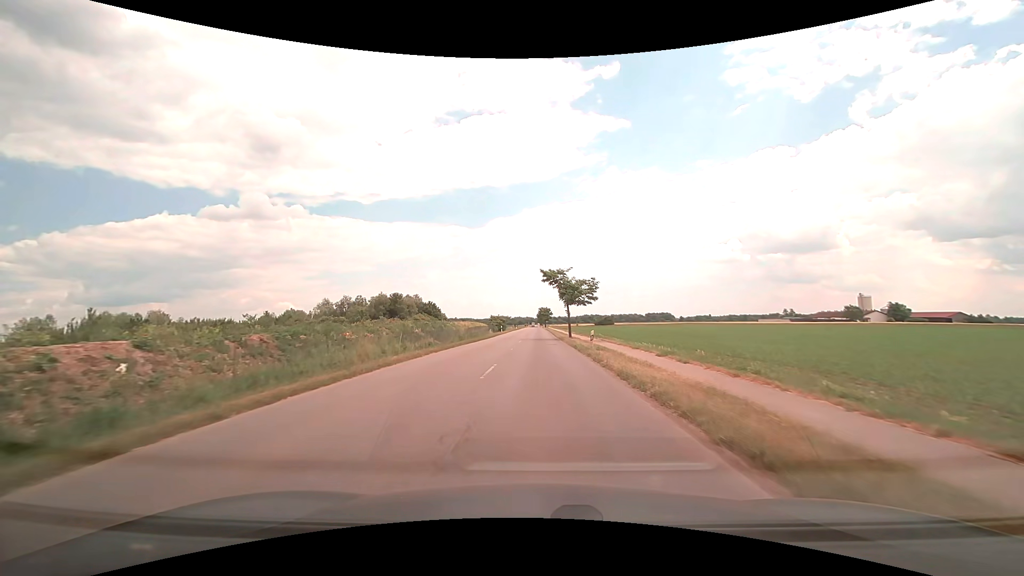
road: tertiary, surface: asphalt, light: Day
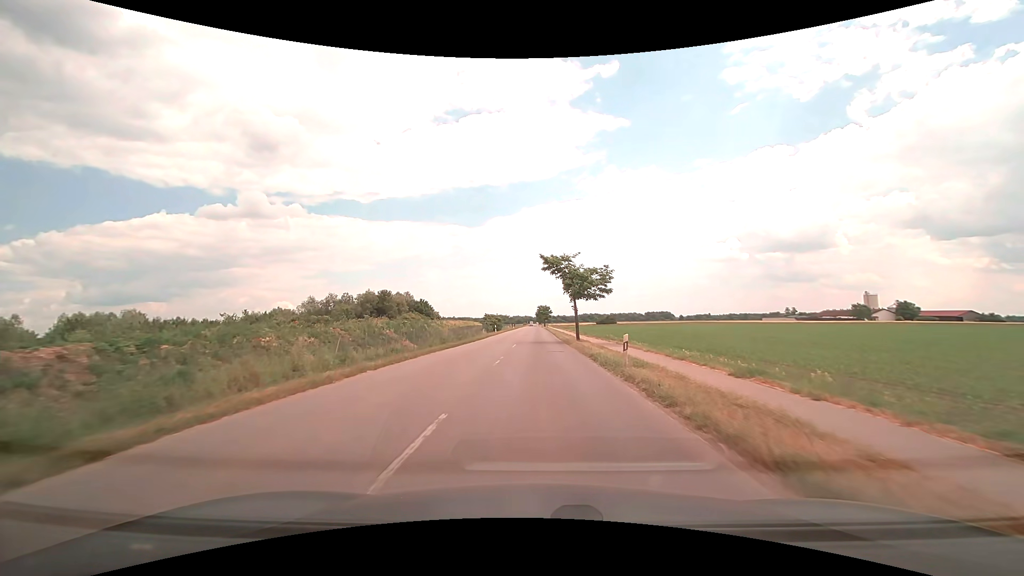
(0.0, +8.8) m; 0°
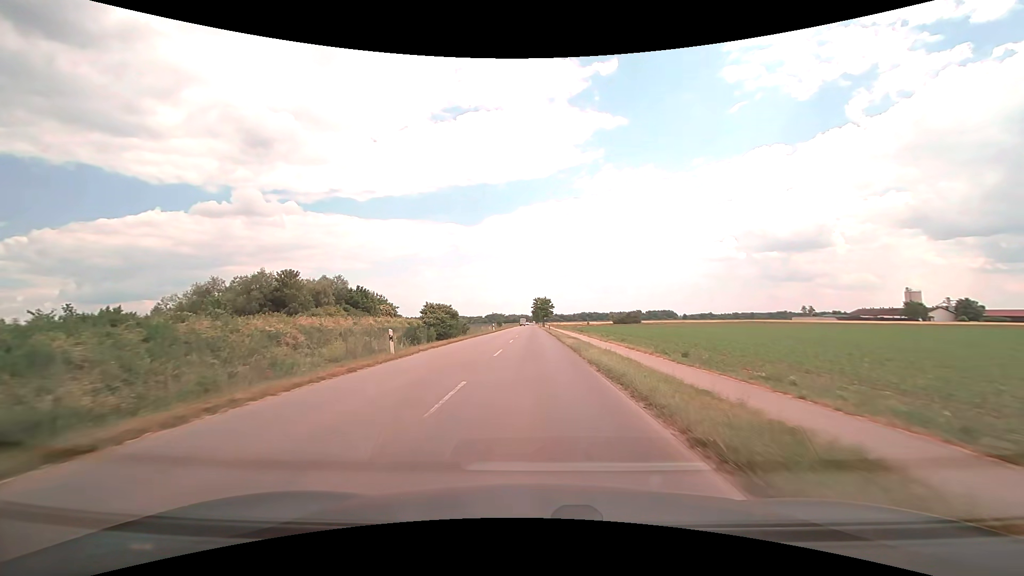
(+0.2, +45.2) m; 0°
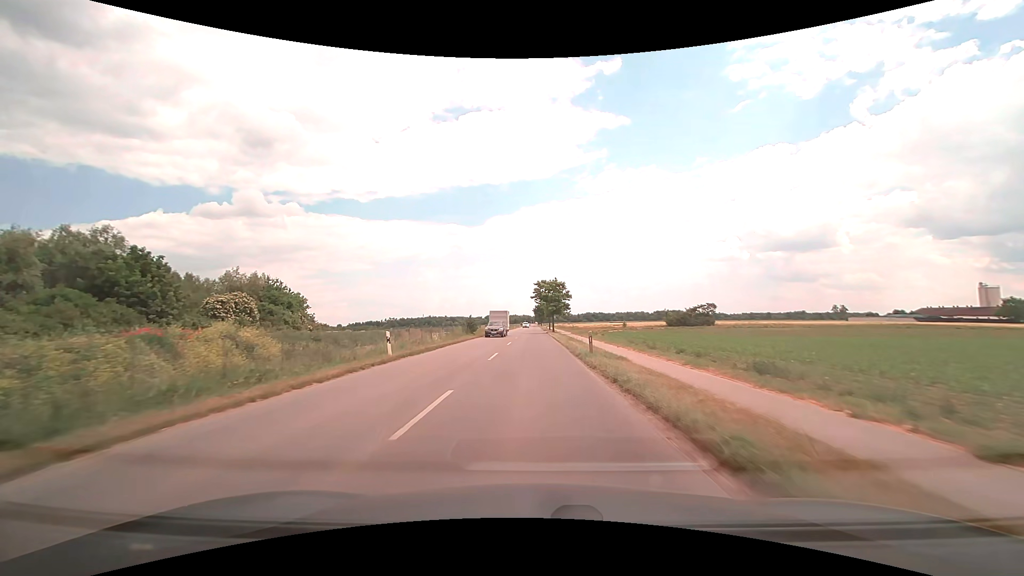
(-0.2, +50.6) m; 0°
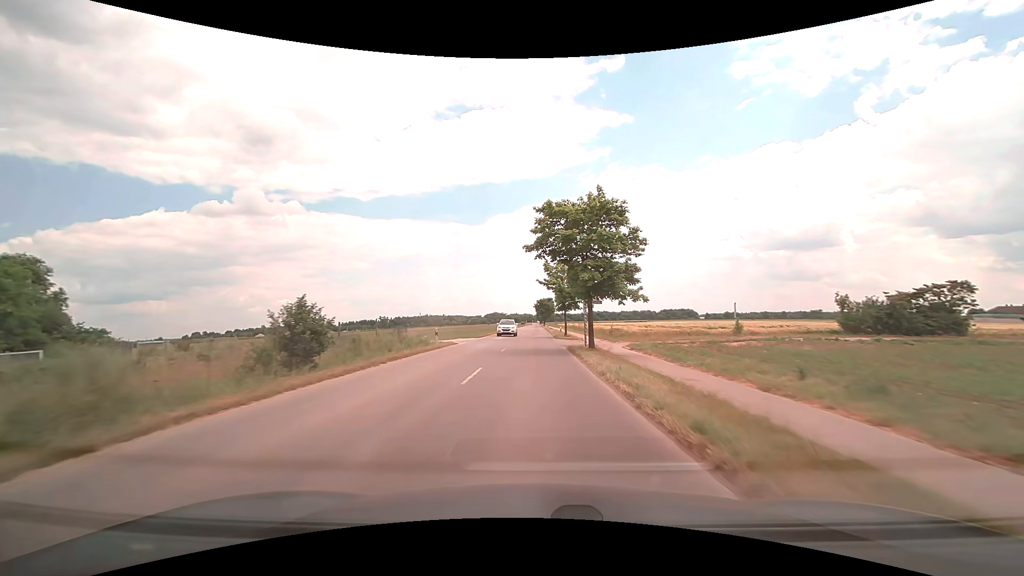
(-0.1, +43.8) m; 0°
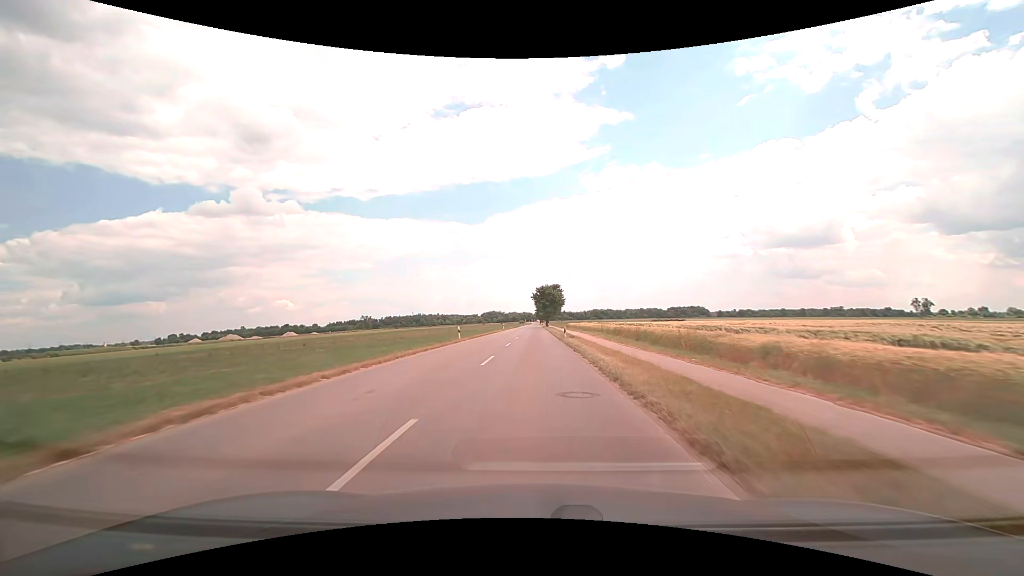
(+0.1, +57.1) m; 0°
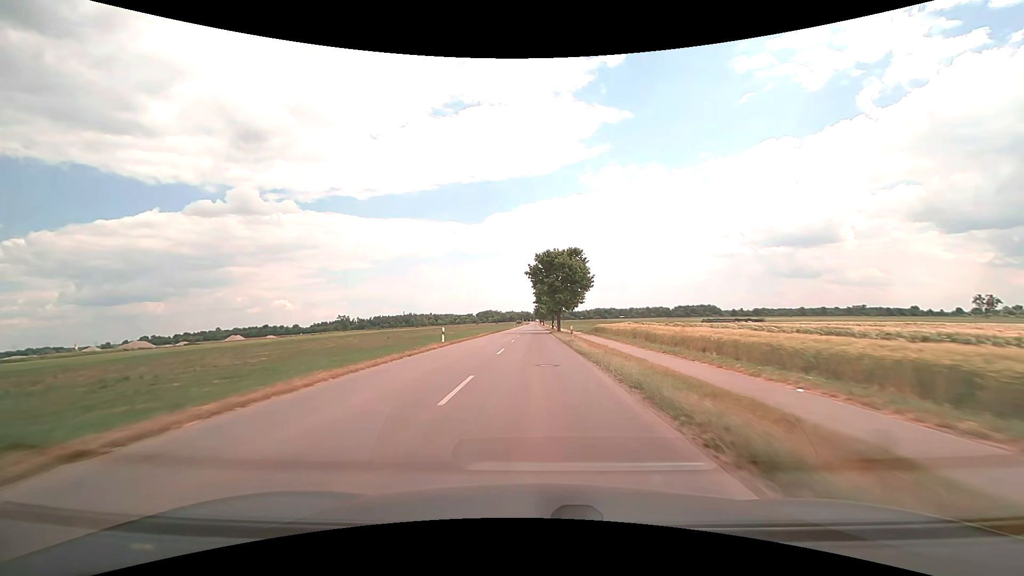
(0.0, +56.3) m; 0°
